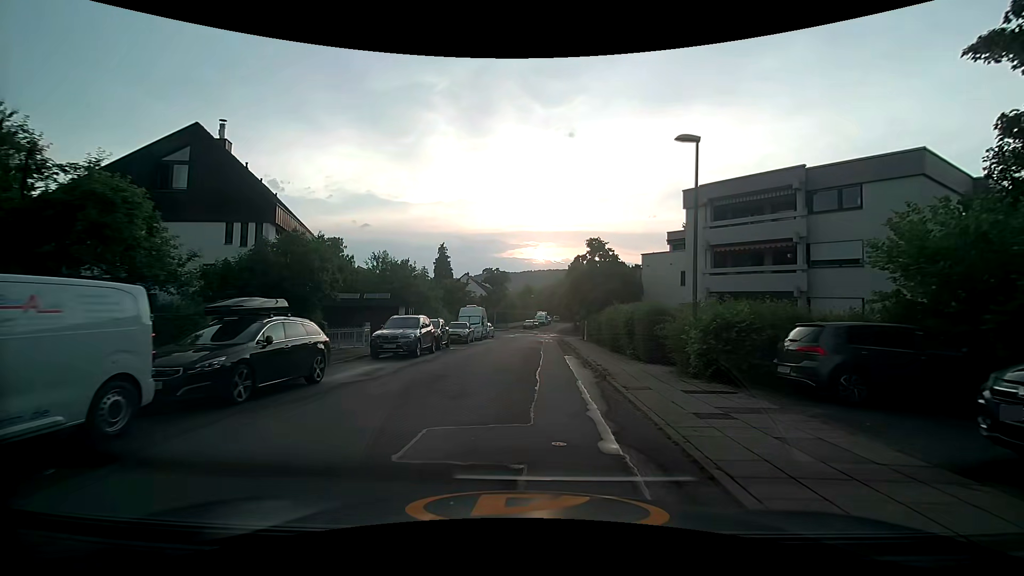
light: Day
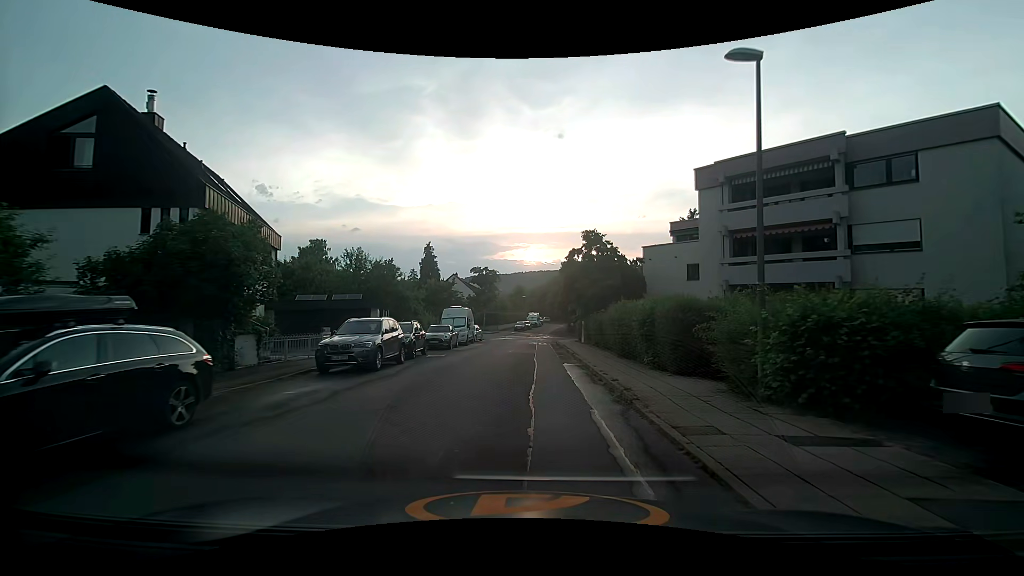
(0.0, +4.1) m; 0°
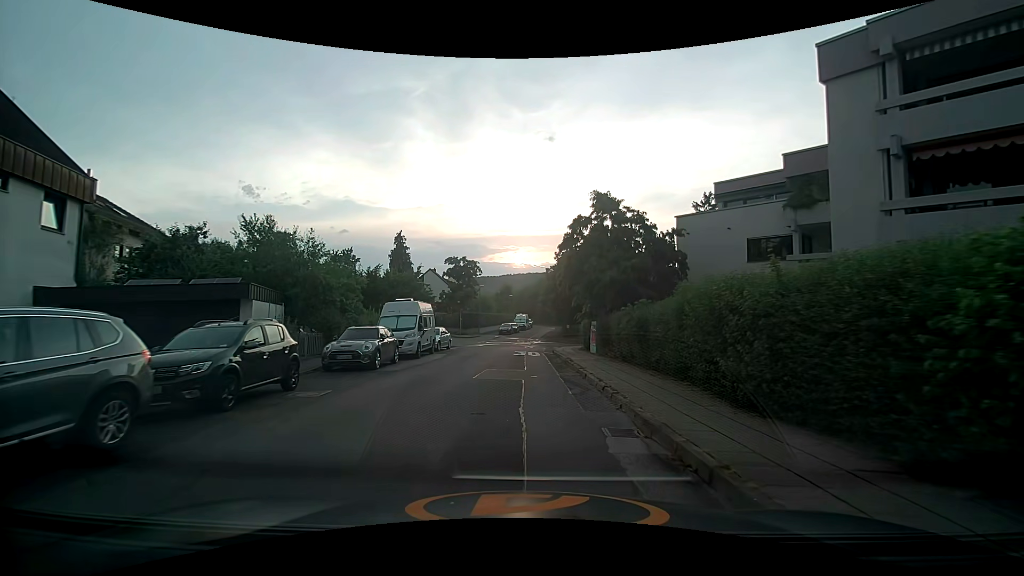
(+0.2, +12.3) m; +2°
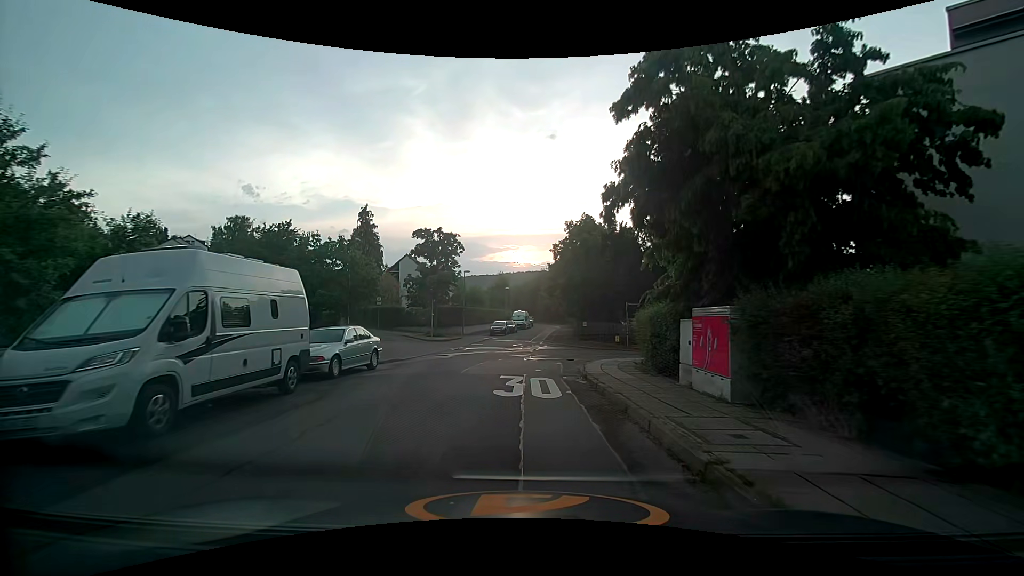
(-0.2, +16.1) m; -1°
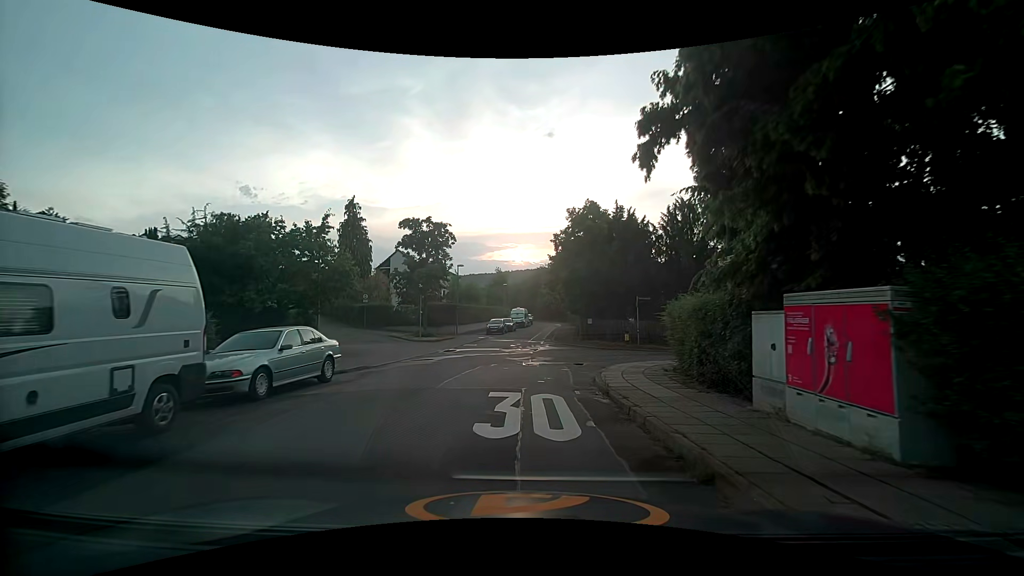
(0.0, +3.7) m; 0°
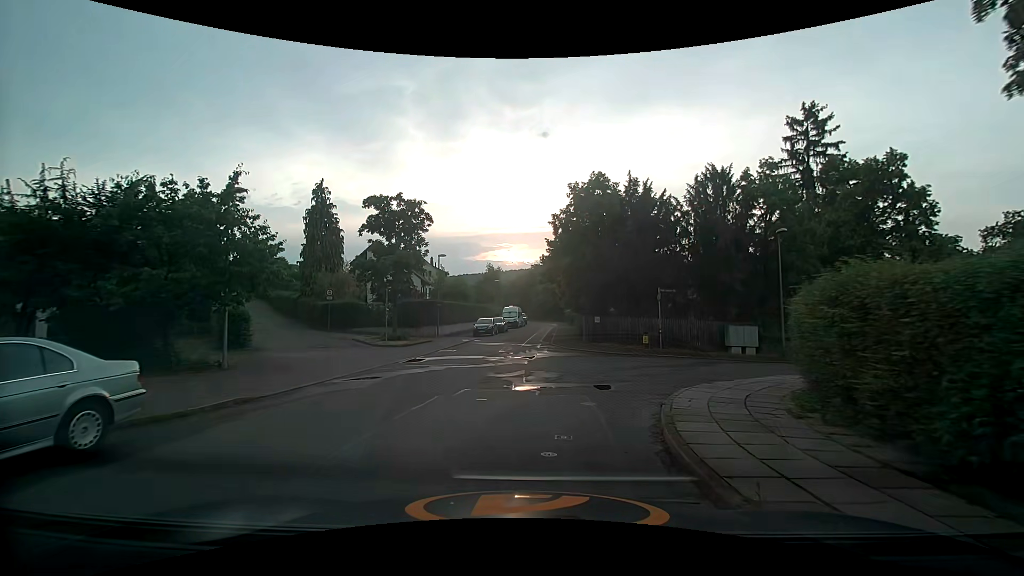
(0.0, +6.7) m; -1°
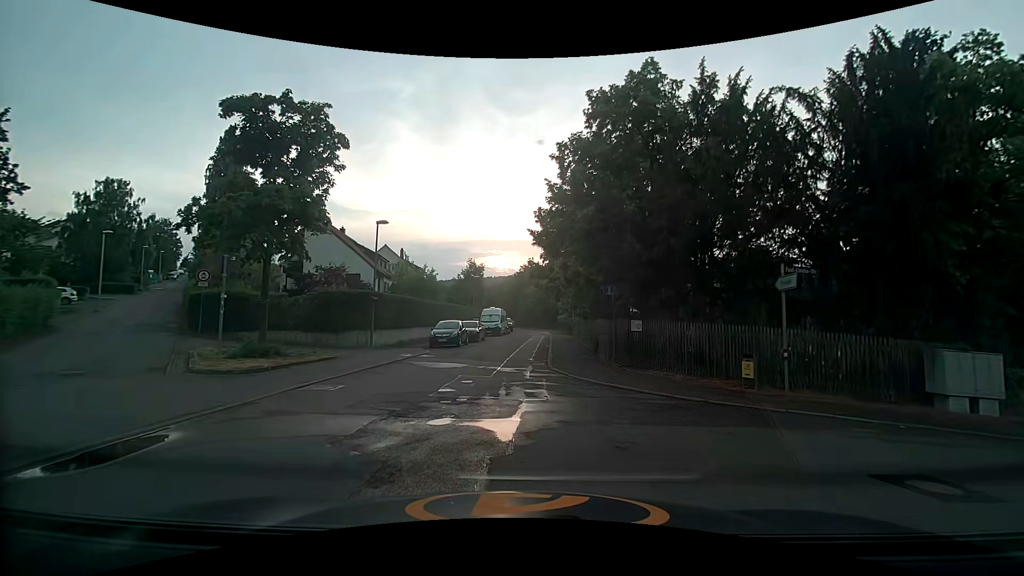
(+0.5, +13.4) m; +3°
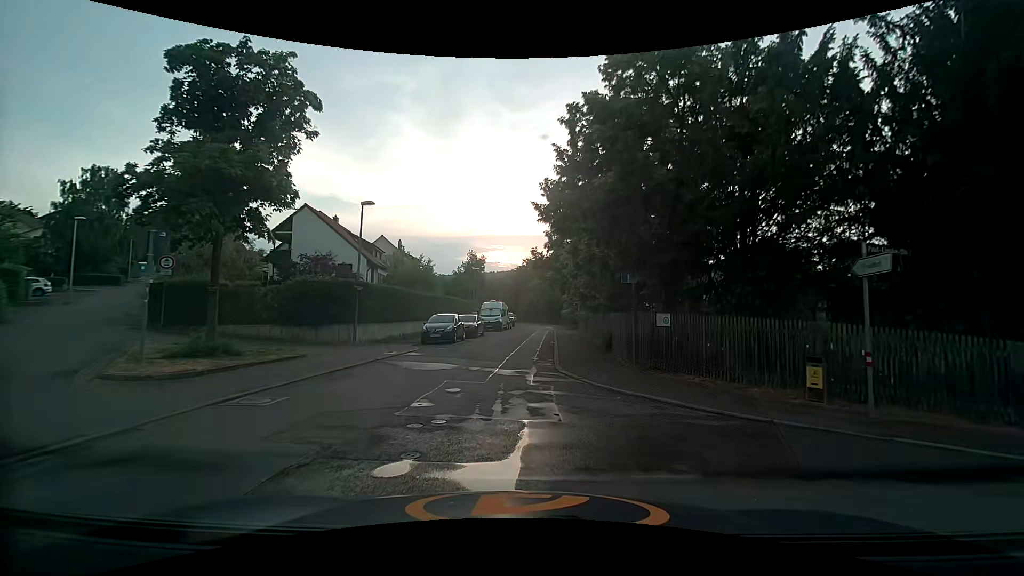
(0.0, +2.8) m; 0°
